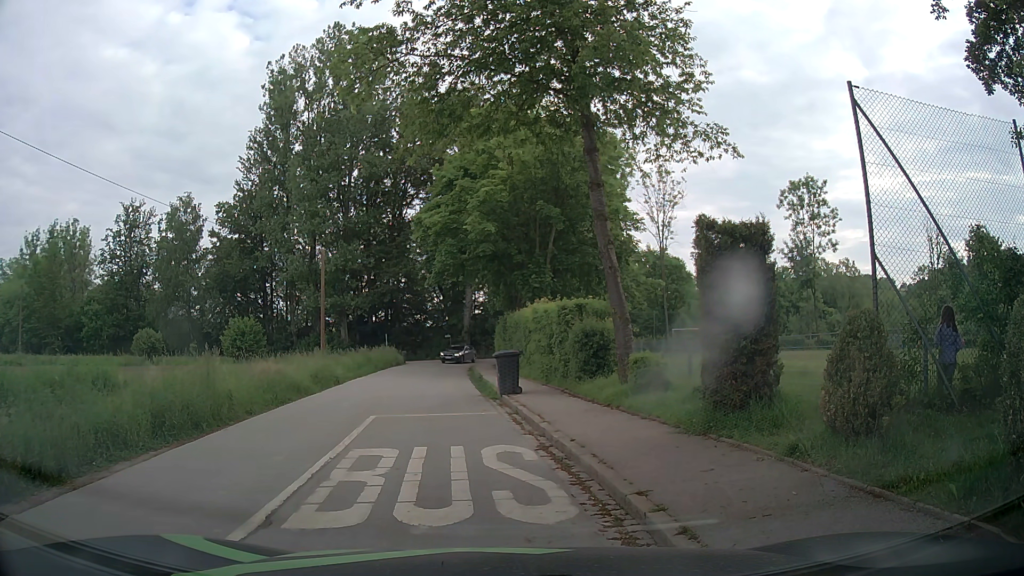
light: Day
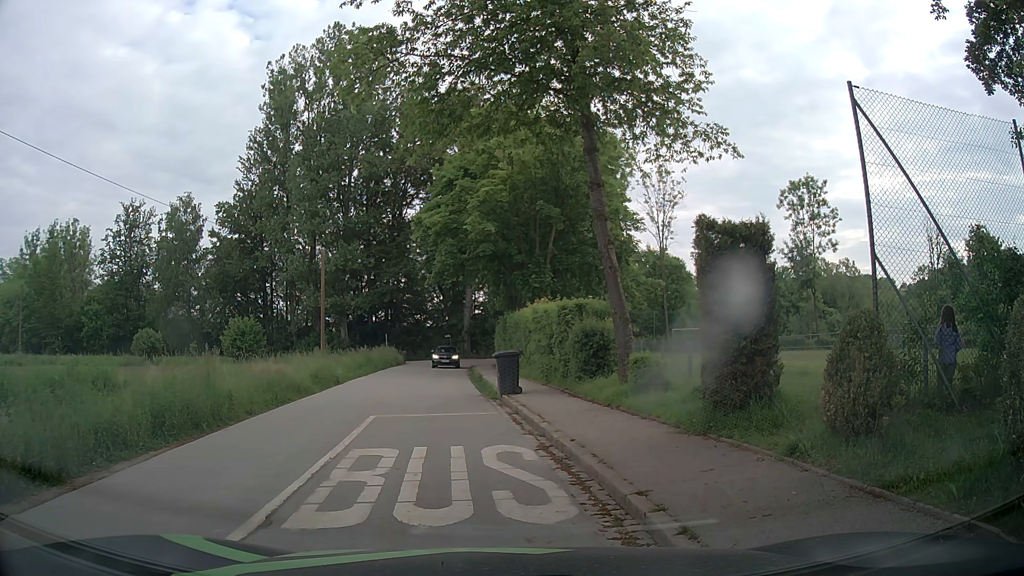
(0.0, 0.0) m; 0°
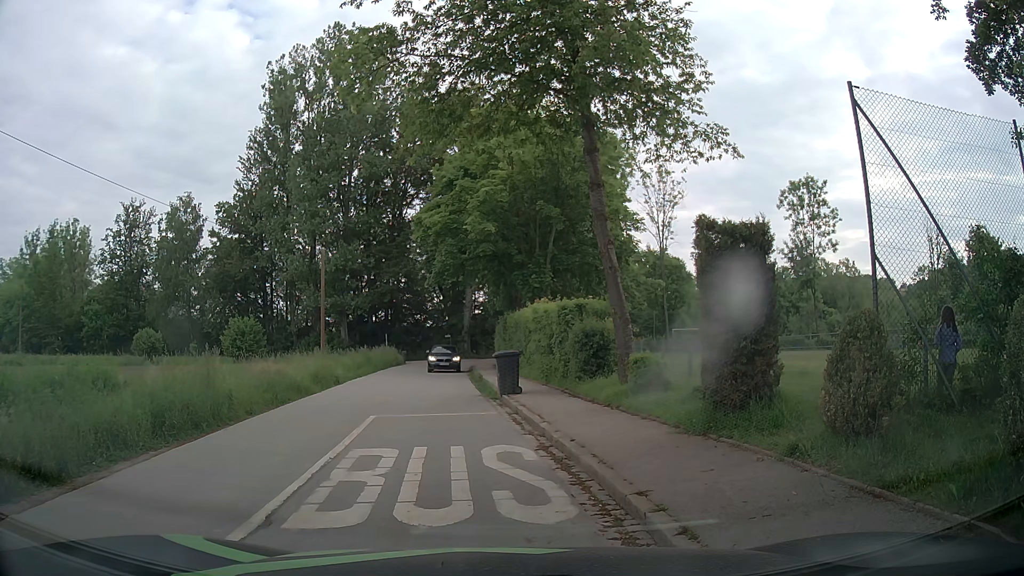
(0.0, 0.0) m; 0°
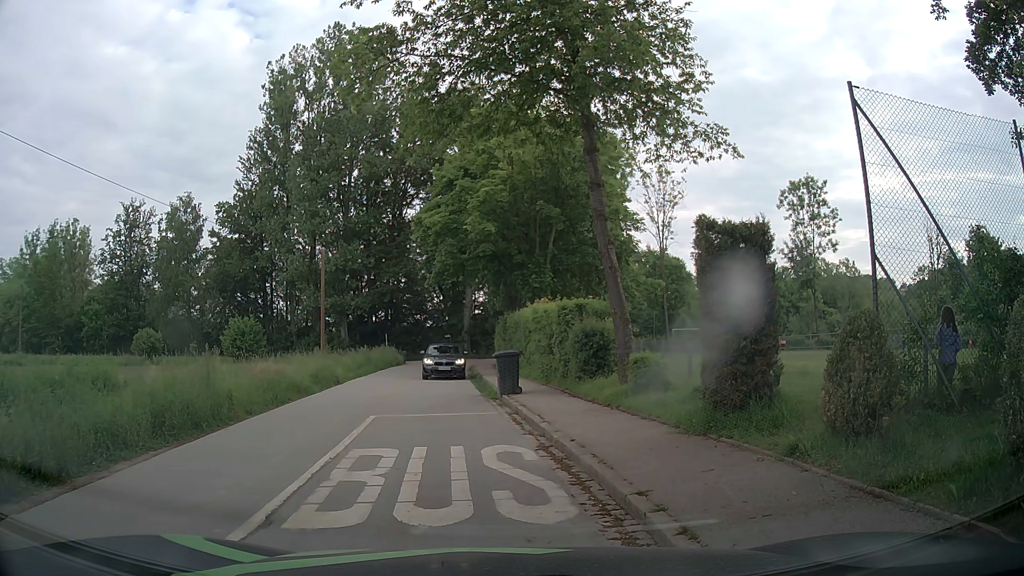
(0.0, 0.0) m; 0°
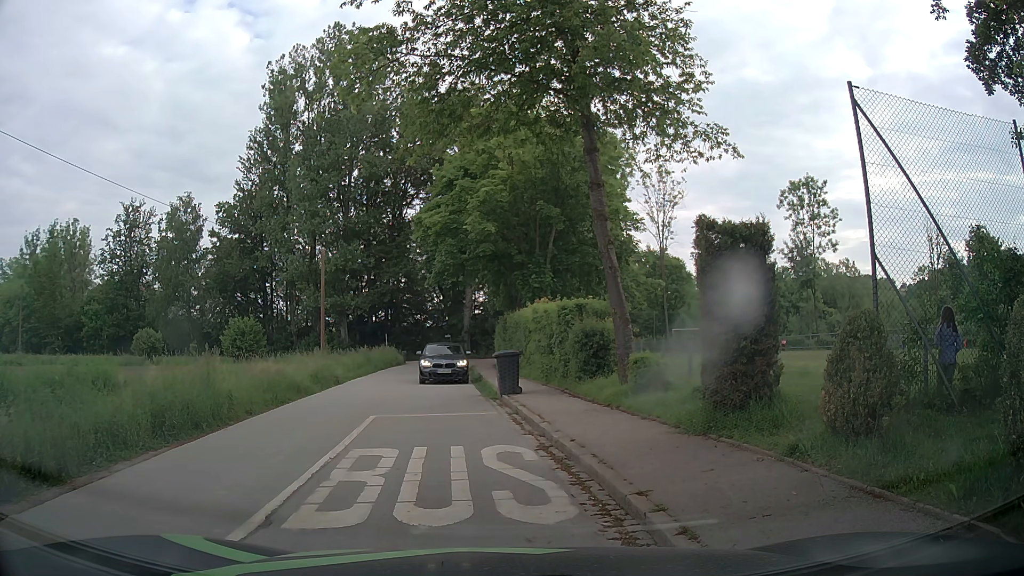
(0.0, 0.0) m; 0°
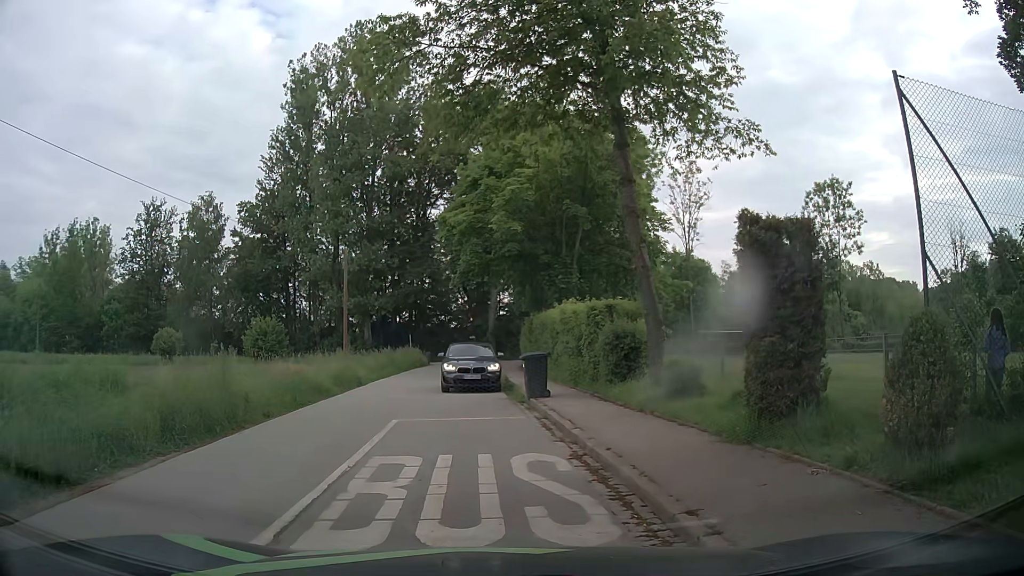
(0.0, +0.6) m; 0°
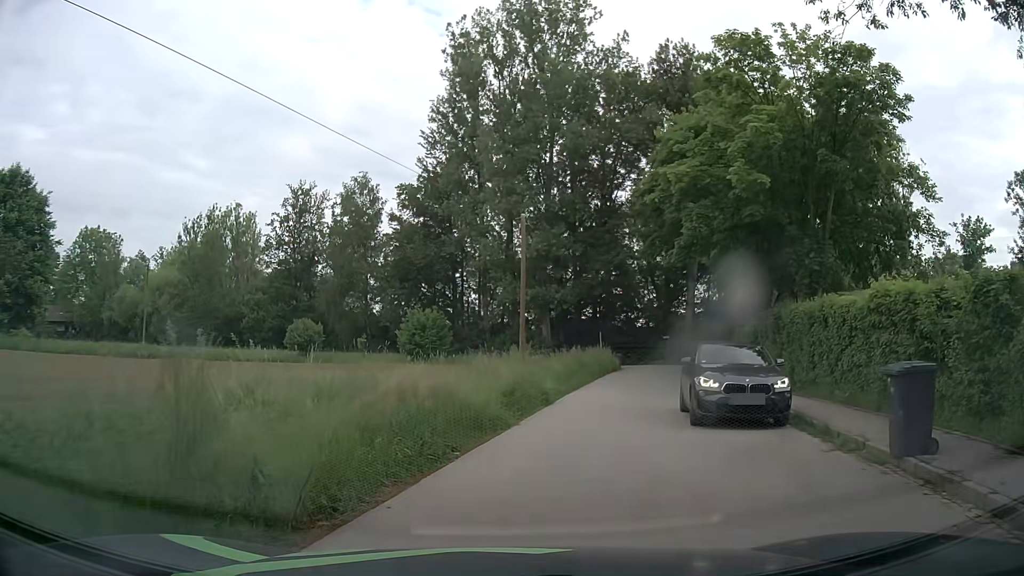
(-2.4, +8.9) m; -17°
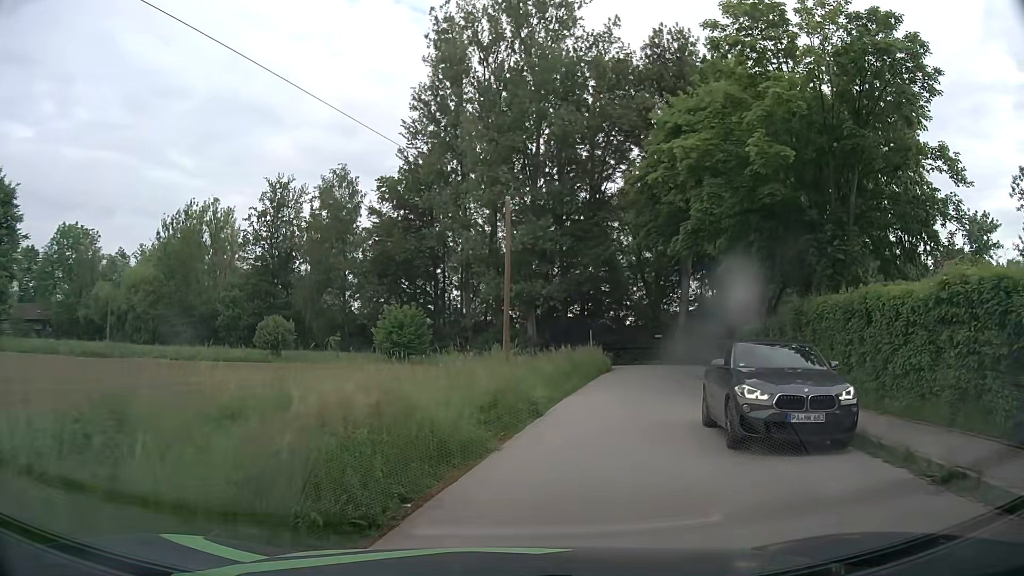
(0.0, +3.1) m; 0°
